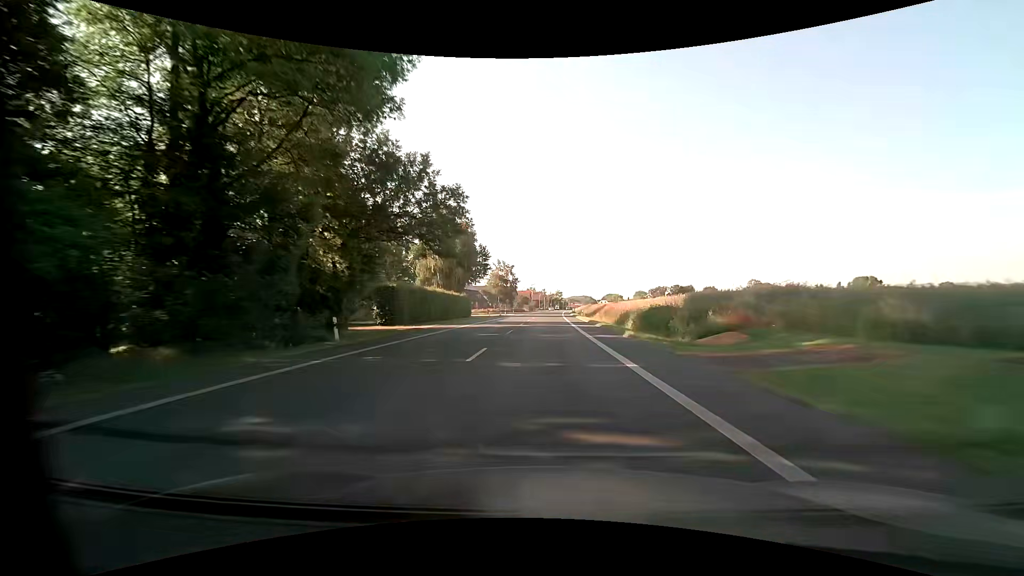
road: primary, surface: asphalt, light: Day
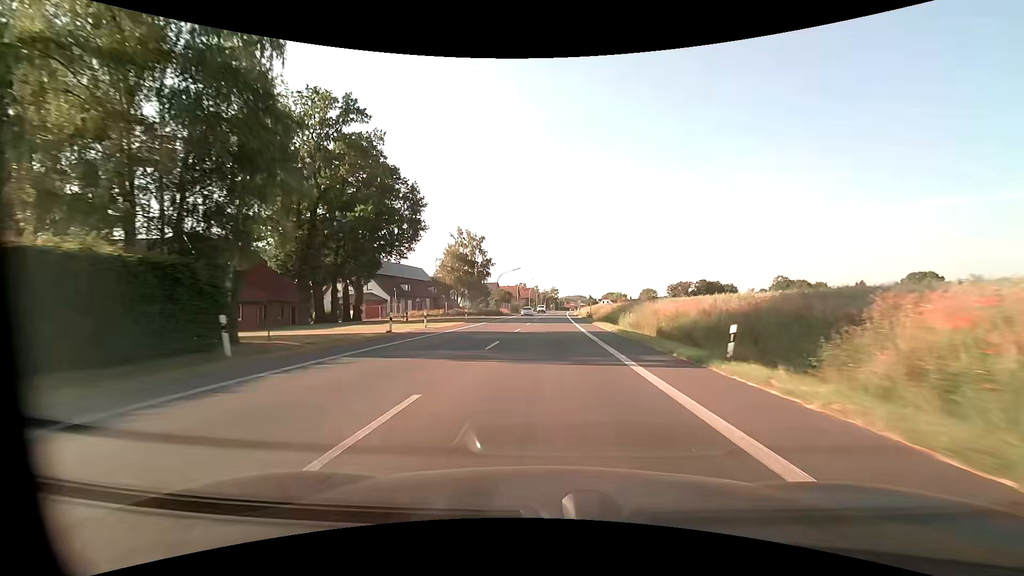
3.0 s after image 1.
(+0.4, +57.3) m; +1°
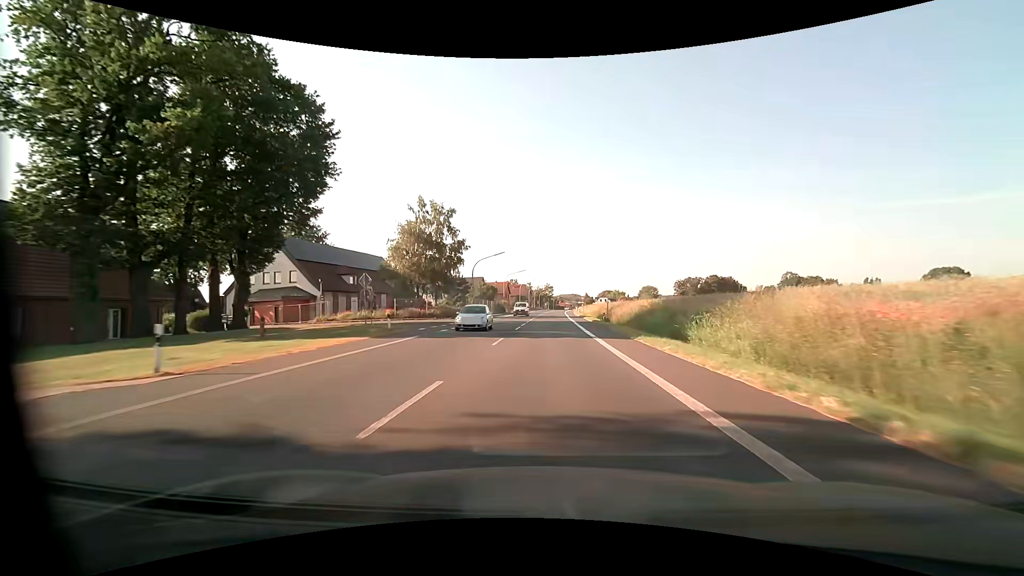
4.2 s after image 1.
(+0.2, +22.9) m; +1°
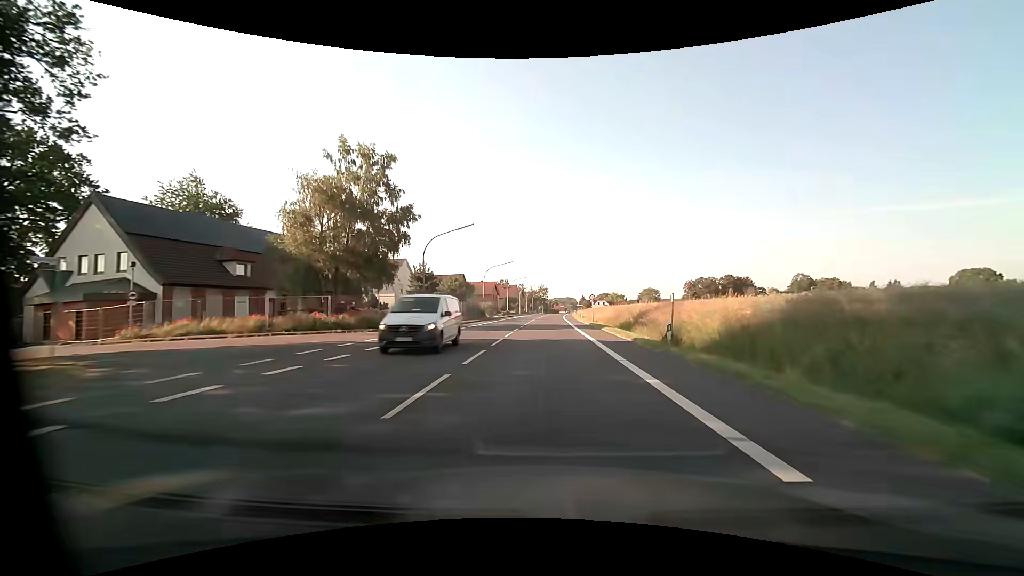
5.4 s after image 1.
(+0.1, +23.0) m; +1°
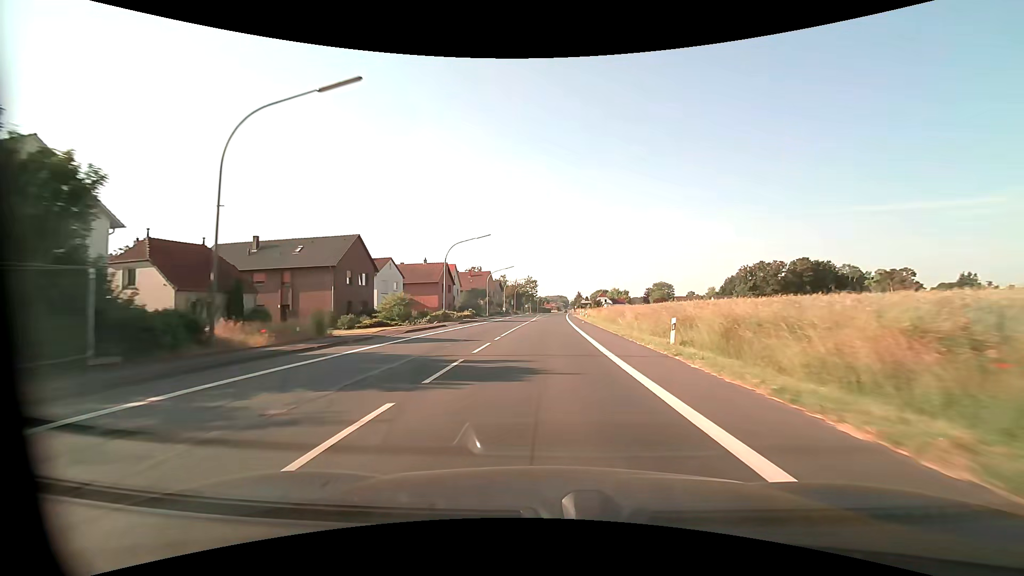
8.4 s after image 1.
(+0.4, +57.4) m; +1°
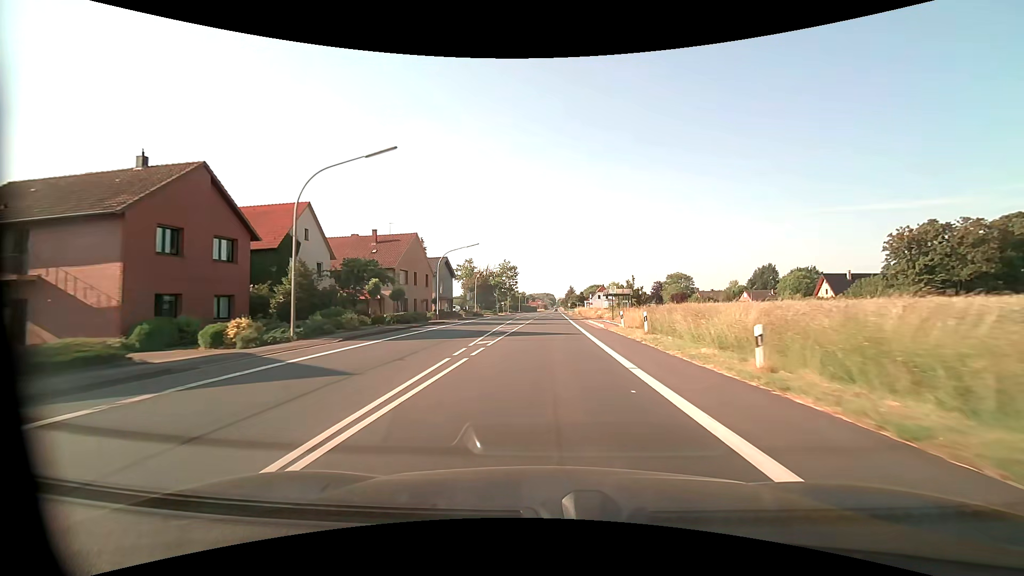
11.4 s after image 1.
(+0.7, +57.4) m; +1°
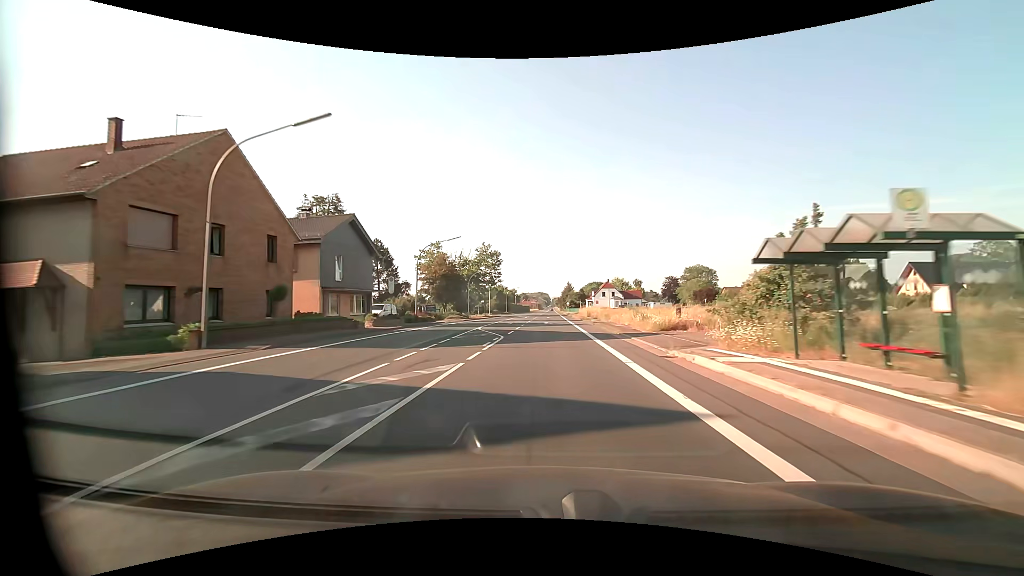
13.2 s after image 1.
(+0.3, +34.5) m; +1°
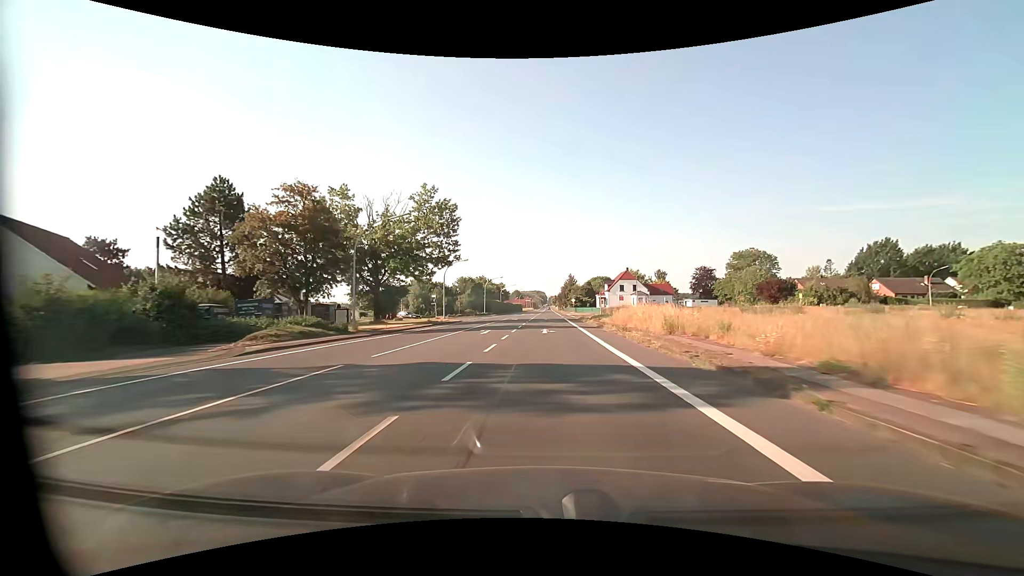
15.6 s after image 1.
(+0.2, +46.1) m; 0°
(0, +10) (0, +20) (0, +30) (0, +40) (0, +50) (0, +60) (0, +70) (0, +80) (0, +90) (0, +100) m
